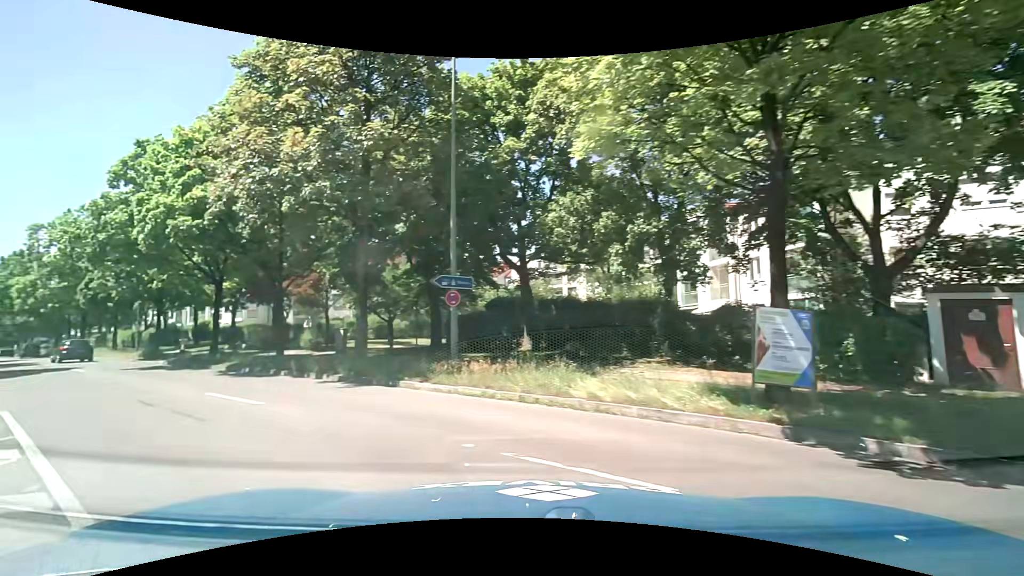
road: motorway_link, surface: asphalt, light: Day
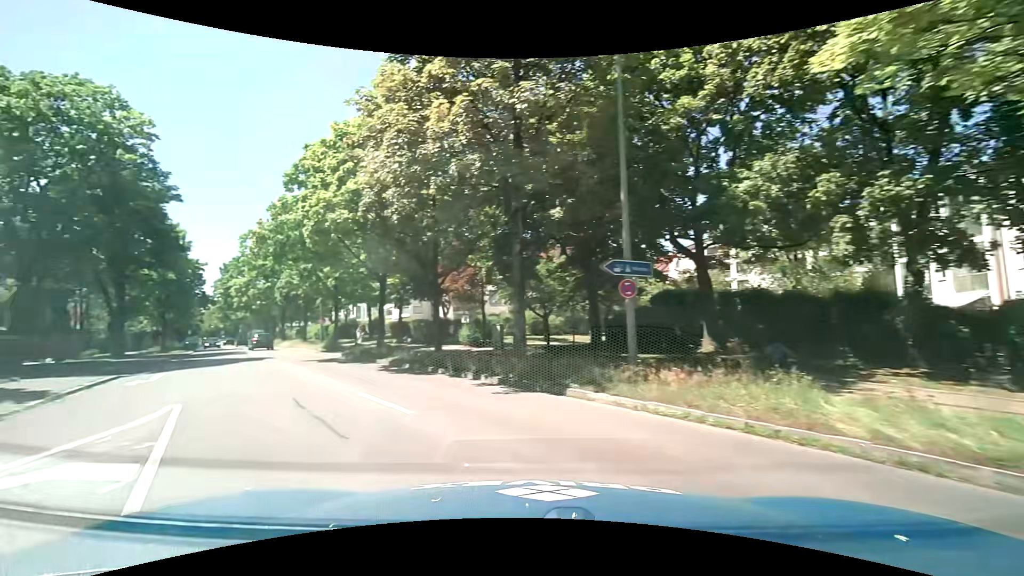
(-0.4, +2.7) m; -17°
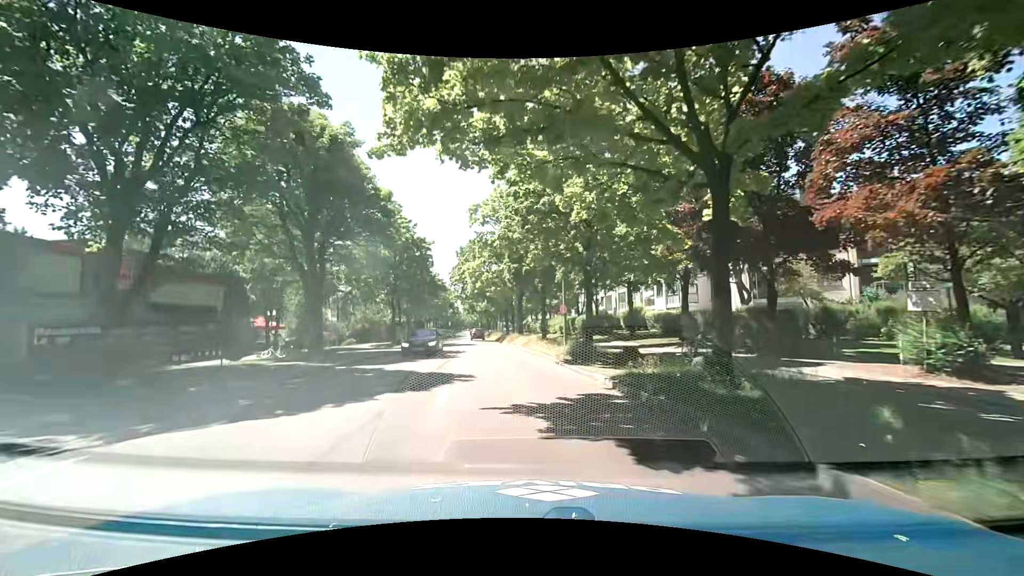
(-5.9, +17.2) m; -27°
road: tertiary
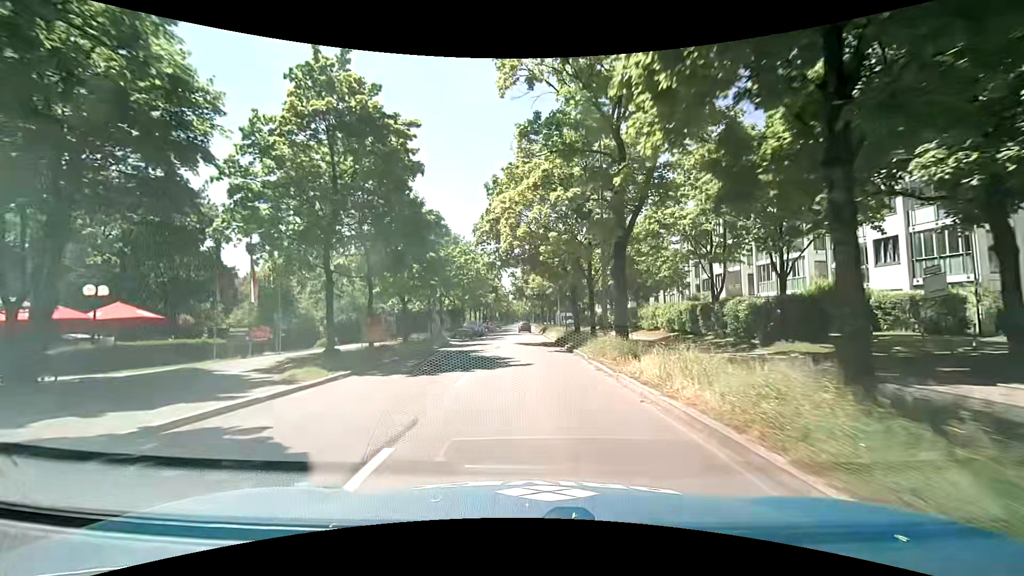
(-1.8, +26.1) m; -7°
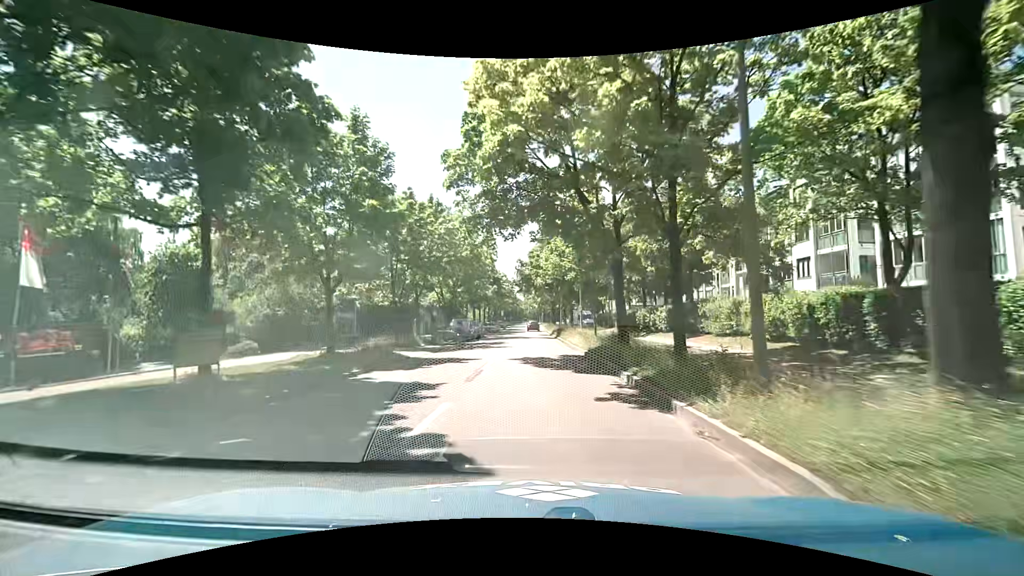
(+0.1, +14.3) m; -1°
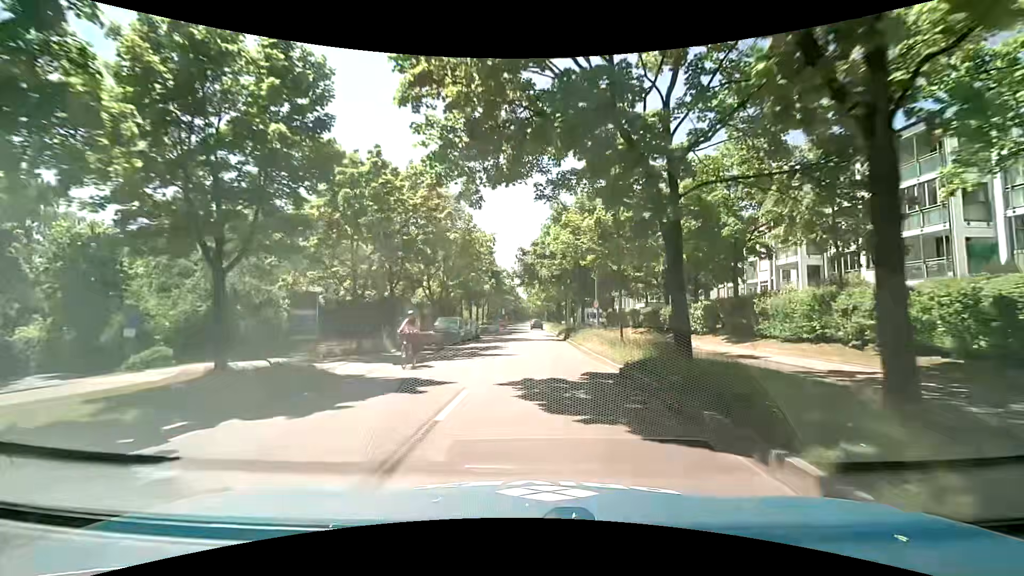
(+0.1, +7.4) m; 0°
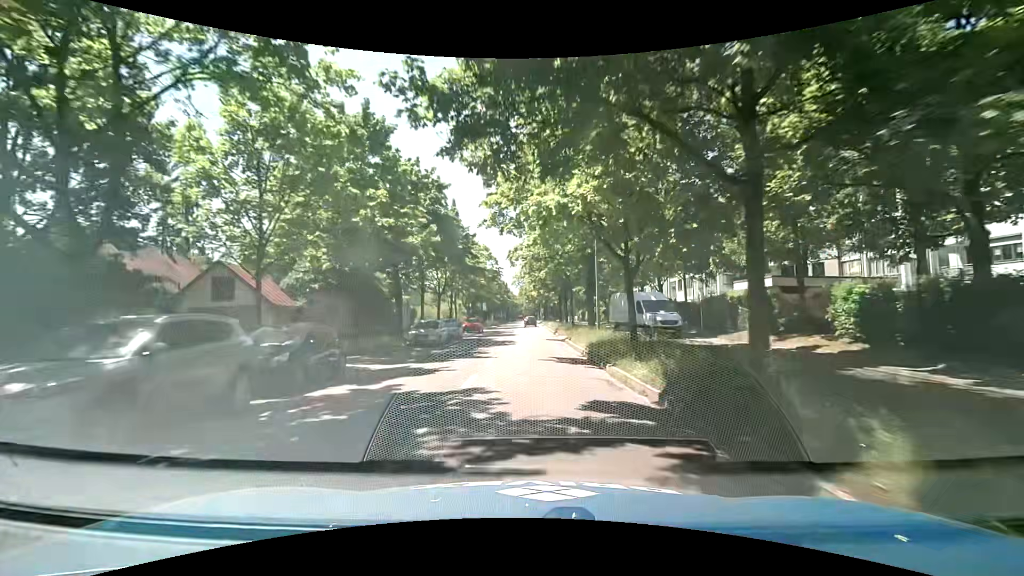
(+0.4, +31.5) m; +1°
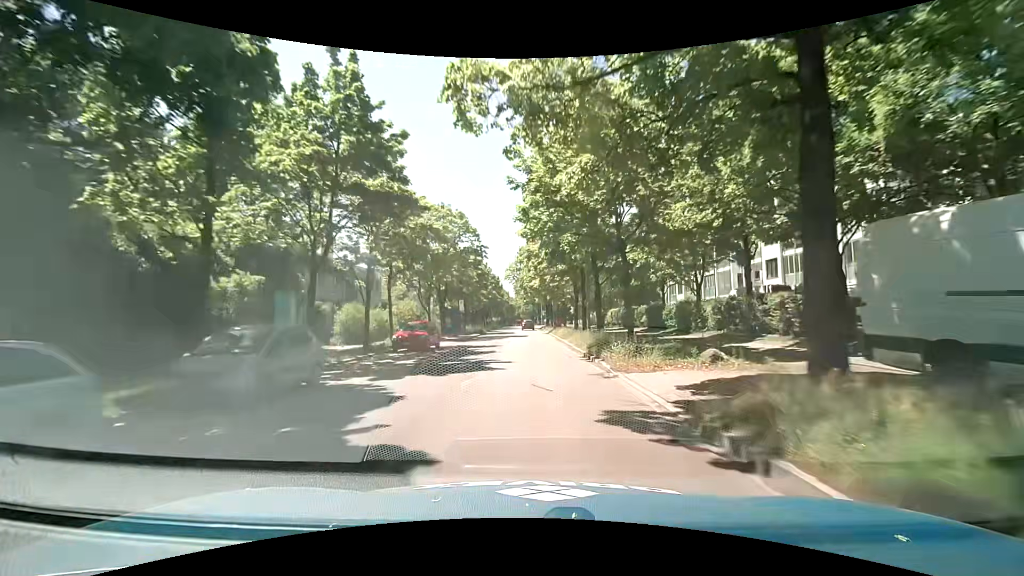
(-0.1, +25.4) m; 0°
(0, +10) (0, +20) (0, +30) (0, +40) (0, +50) (0, +60) (0, +70) (0, +80) (0, +90) (0, +100) m
